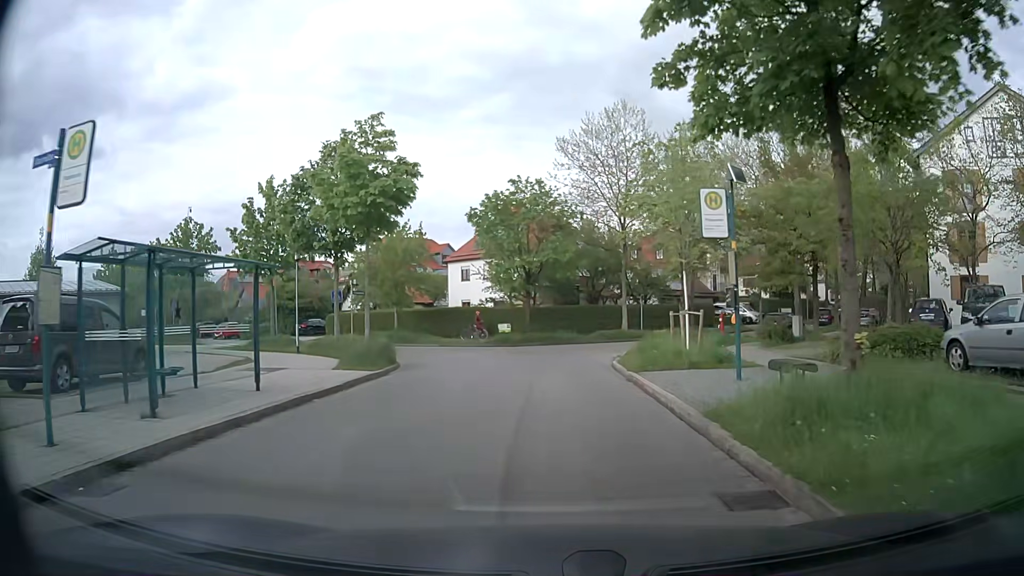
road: residential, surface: asphalt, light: Day
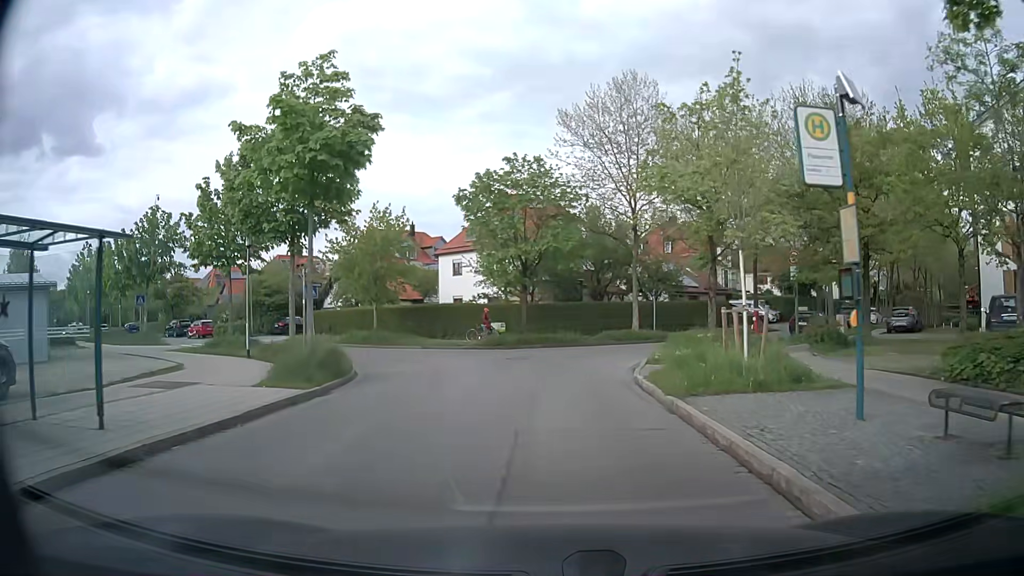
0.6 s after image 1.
(+0.1, +5.0) m; +1°
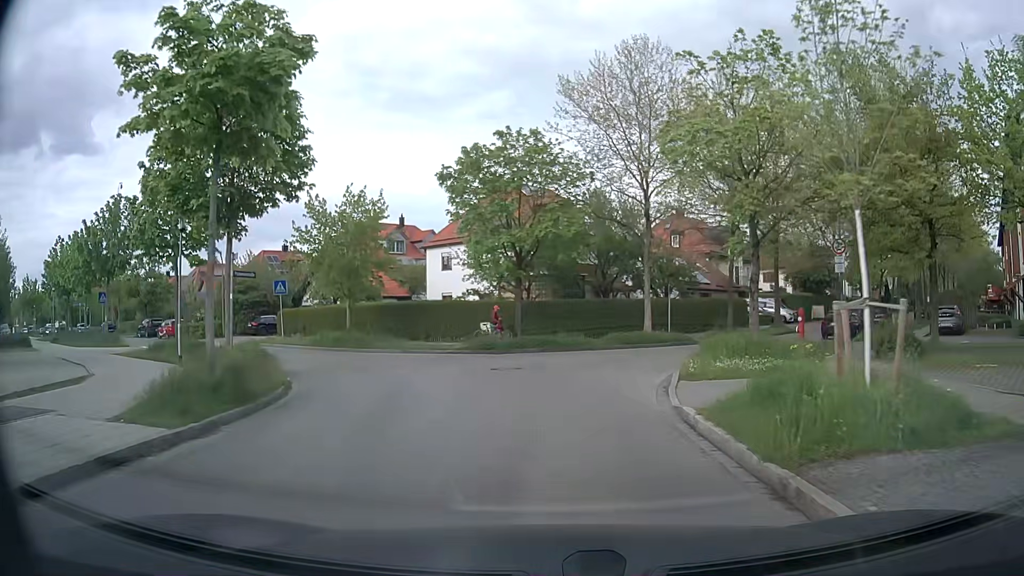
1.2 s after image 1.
(-0.1, +4.7) m; 0°
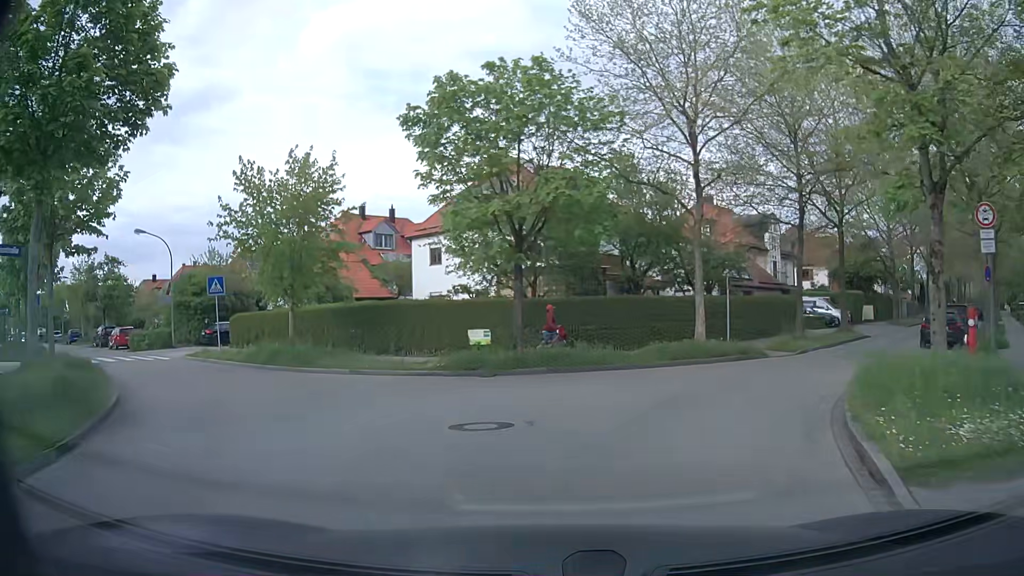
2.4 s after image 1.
(0.0, +8.5) m; -2°
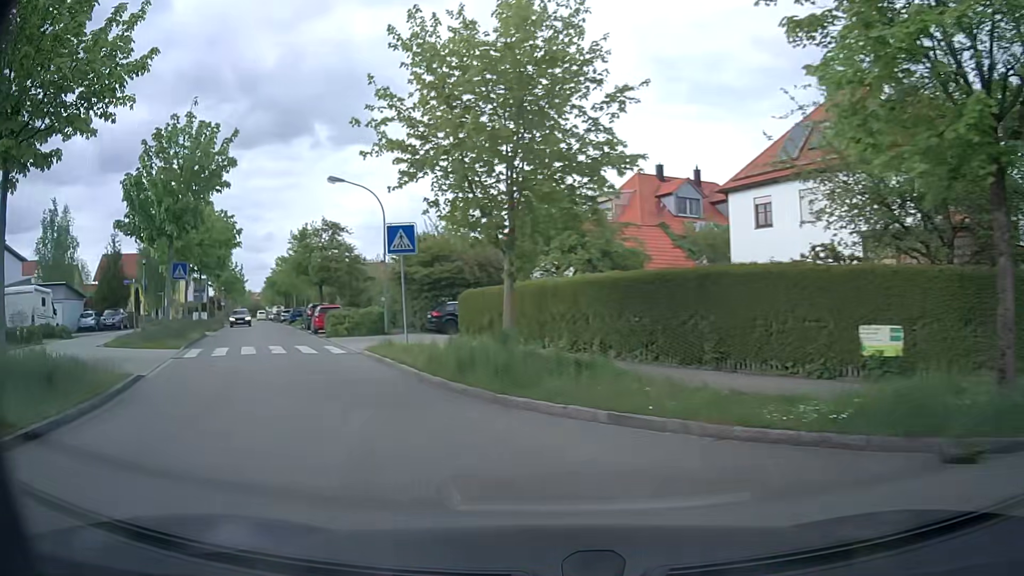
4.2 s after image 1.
(-1.9, +11.8) m; -23°
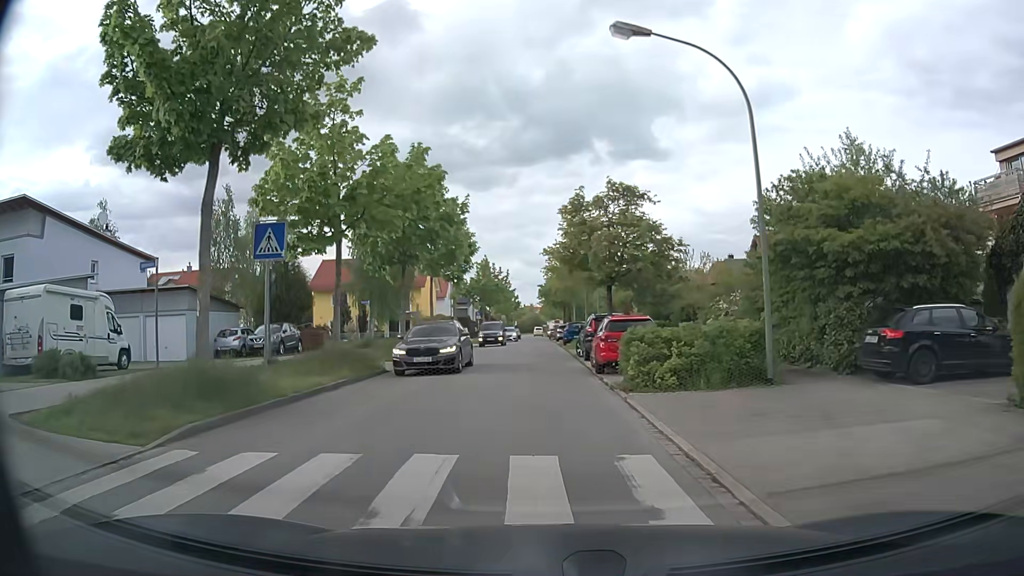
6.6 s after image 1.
(-5.7, +17.2) m; -26°
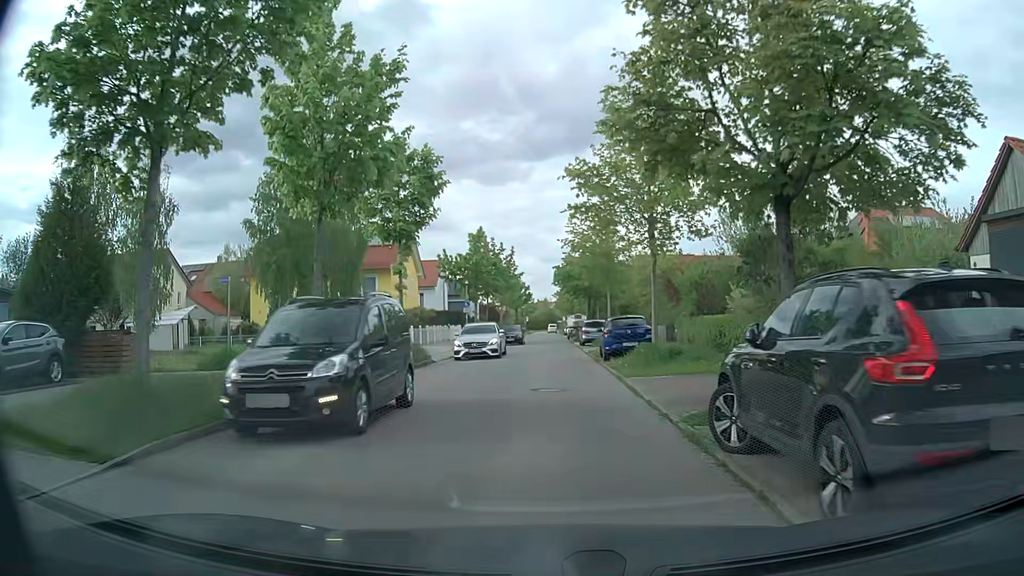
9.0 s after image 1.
(-0.4, +20.2) m; -1°
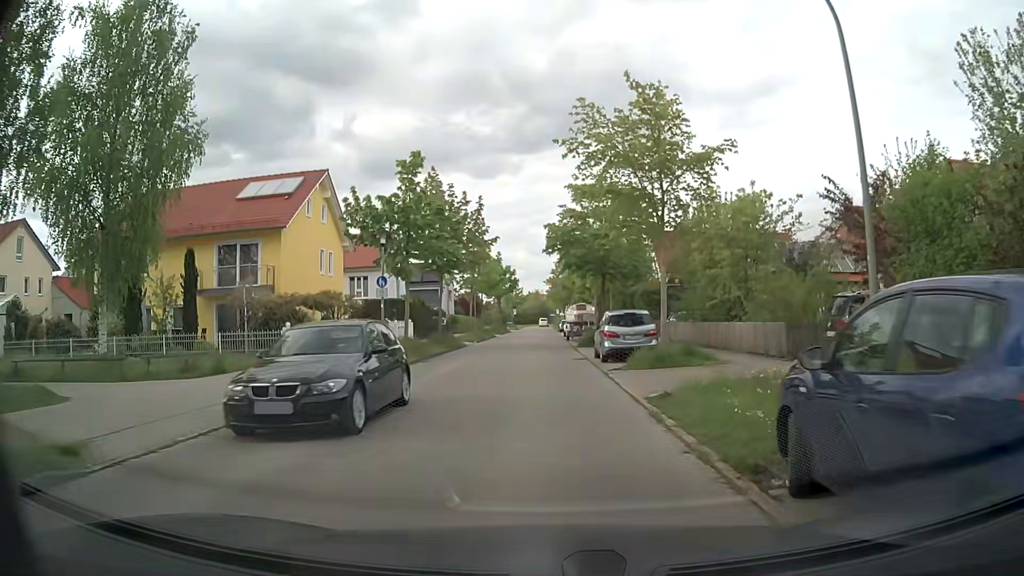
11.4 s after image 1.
(0.0, +20.8) m; 0°
